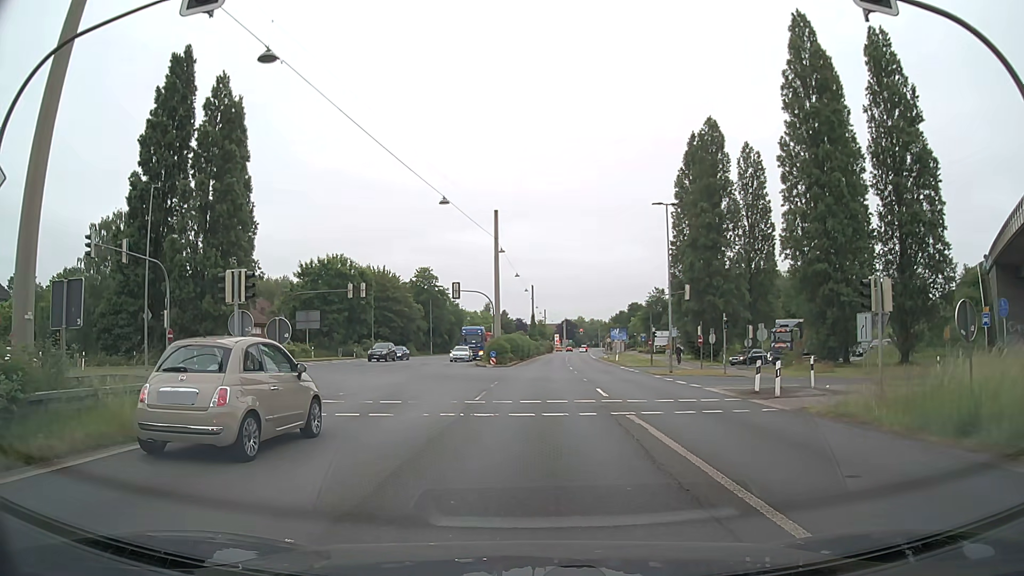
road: trunk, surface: asphalt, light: Day
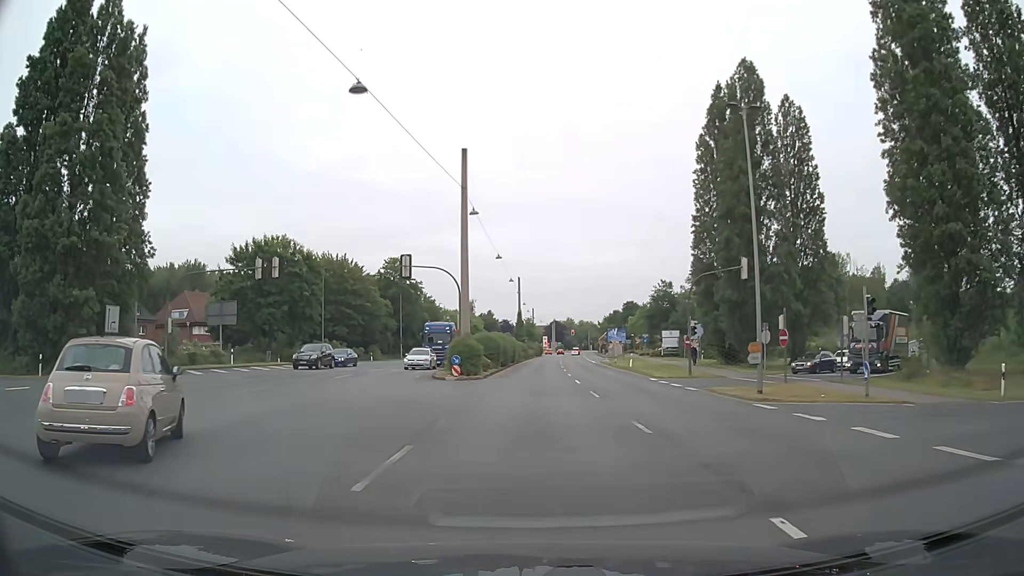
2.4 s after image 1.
(-0.1, +18.3) m; 0°
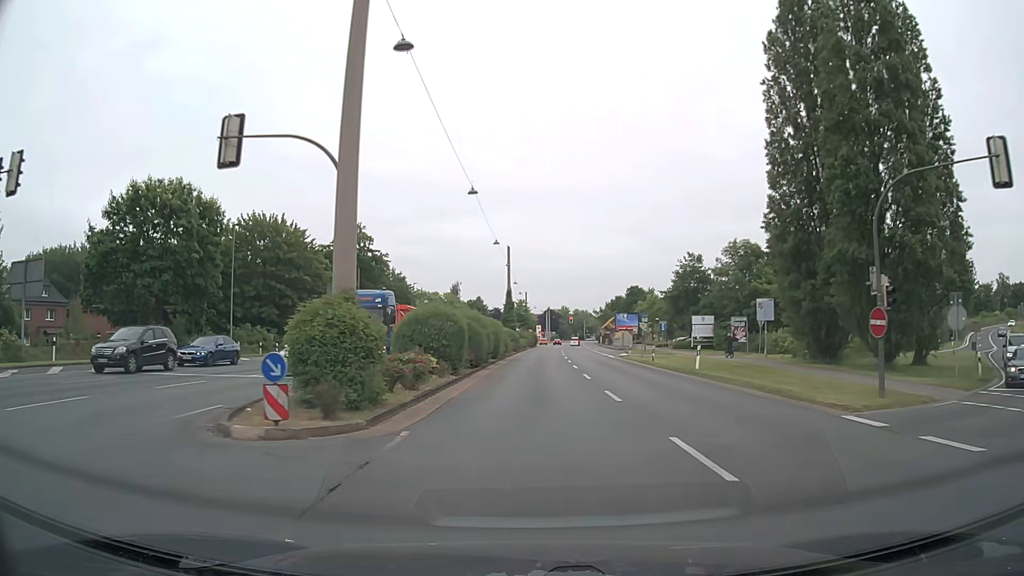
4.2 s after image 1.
(0.0, +23.0) m; 0°
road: primary
